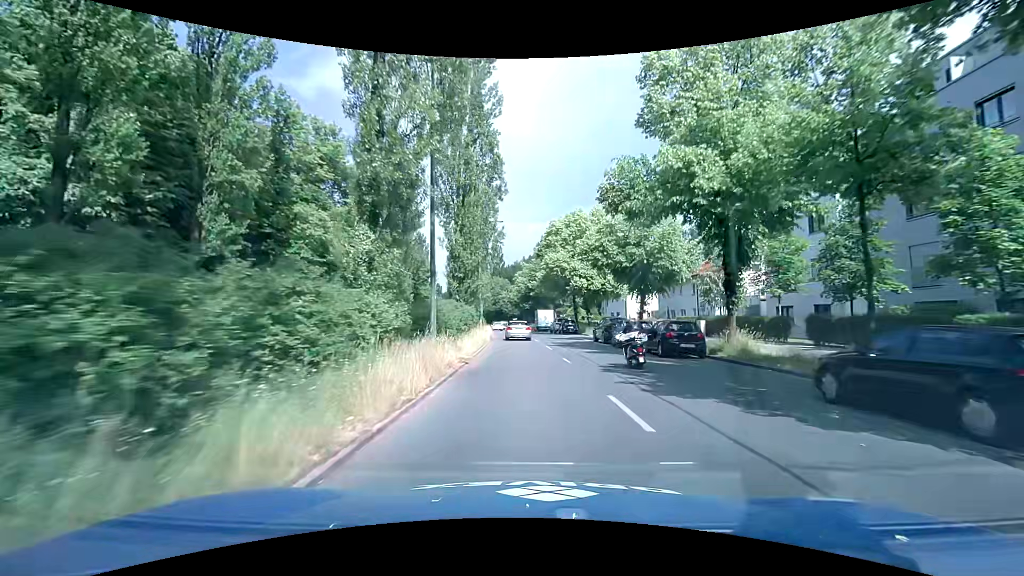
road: secondary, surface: asphalt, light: Day
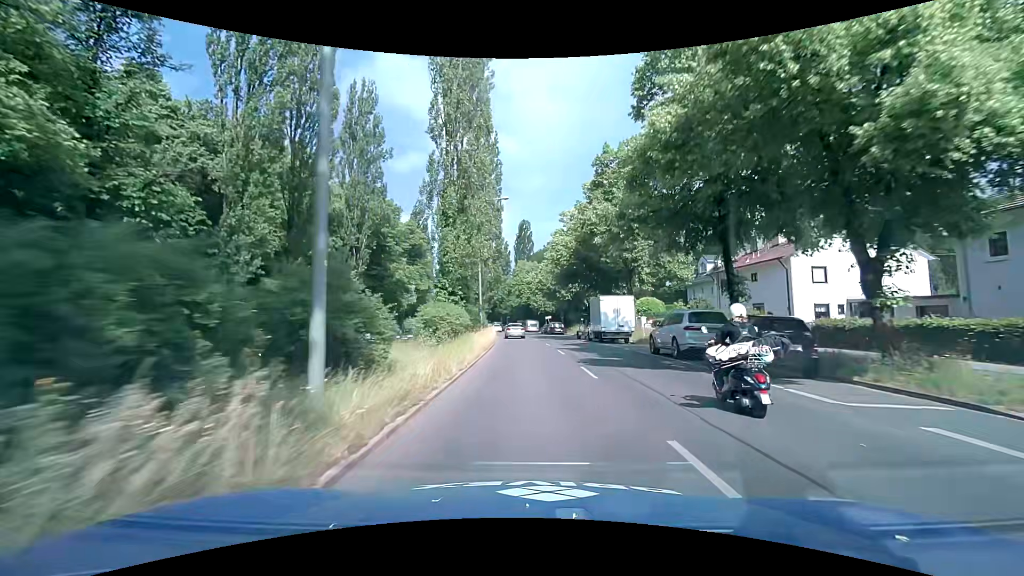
(-1.0, +39.4) m; -3°
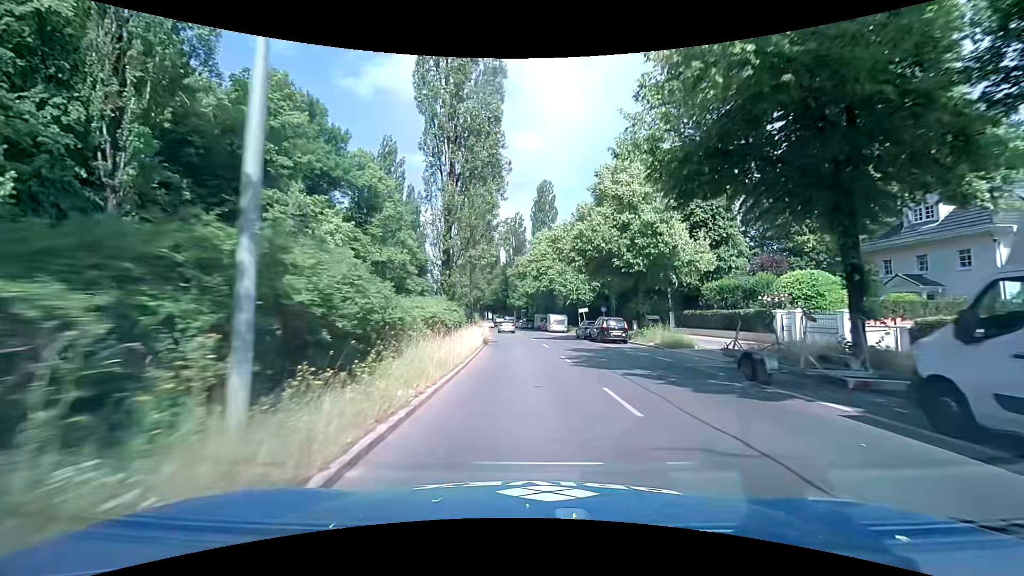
(-0.6, +31.7) m; -2°
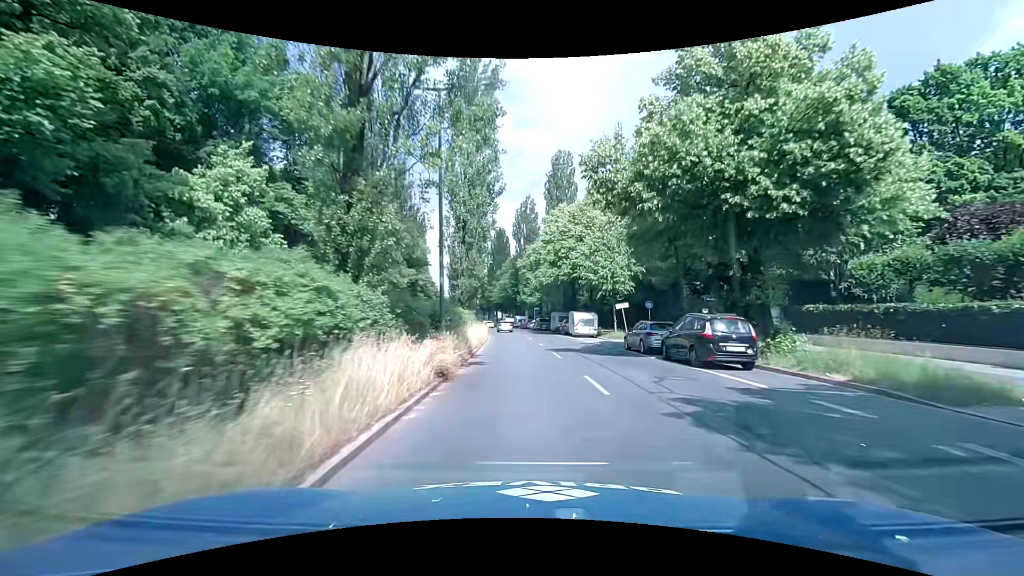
(-0.3, +16.0) m; -2°
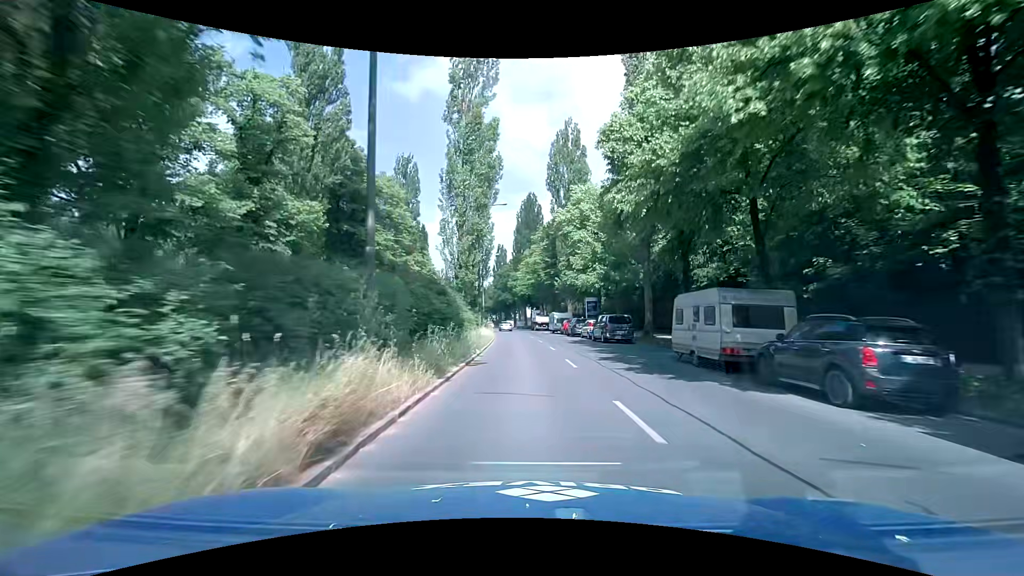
(-1.3, +39.6) m; -4°
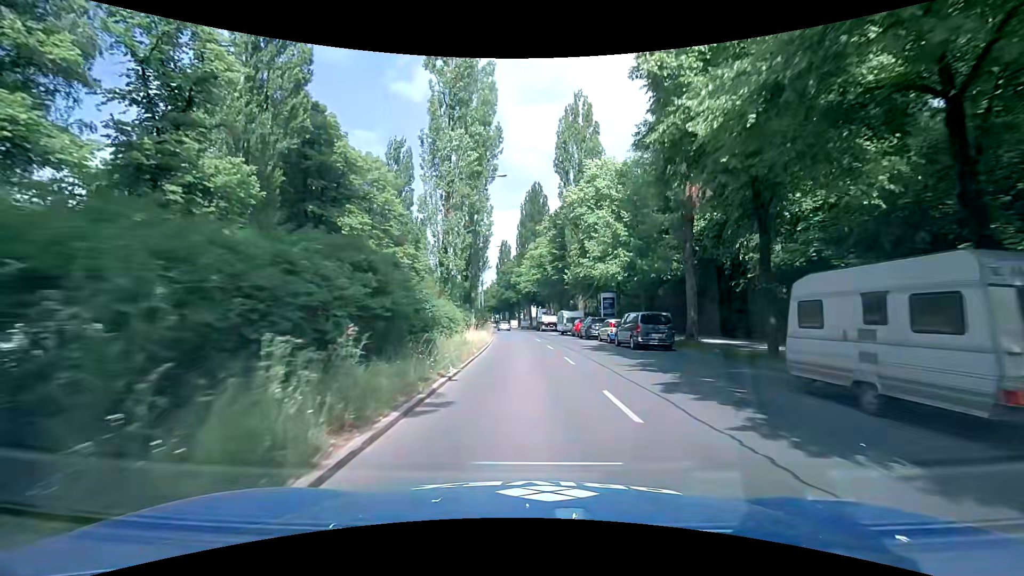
(0.0, +7.8) m; 0°
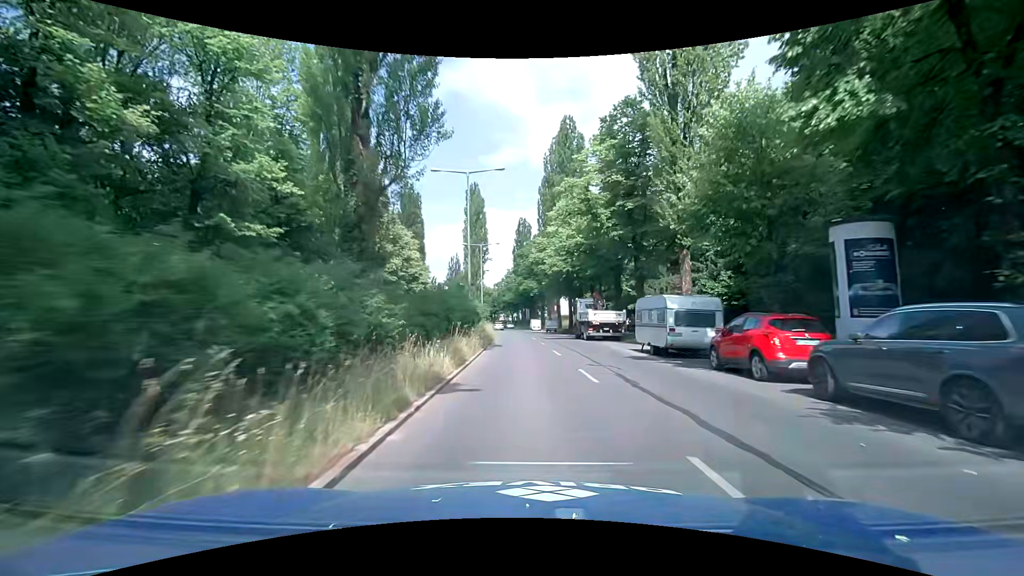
(-1.0, +31.5) m; -3°
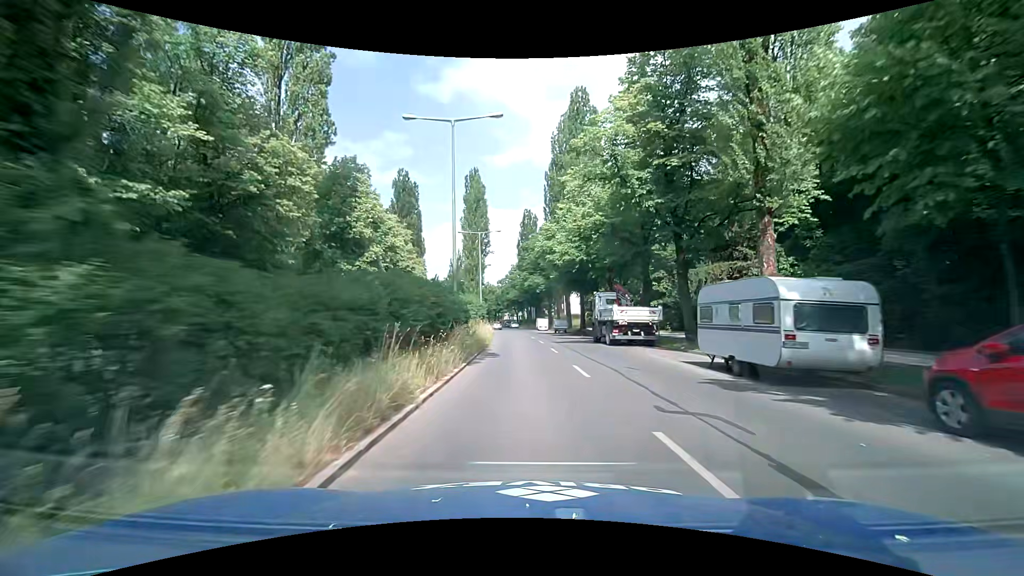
(-0.1, +7.9) m; -1°
(0, +10) (0, +20) (-1, +30) (-1, +40) (-2, +50) (-3, +60) (-4, +70) (-5, +80) (-6, +90) (-8, +100) m
